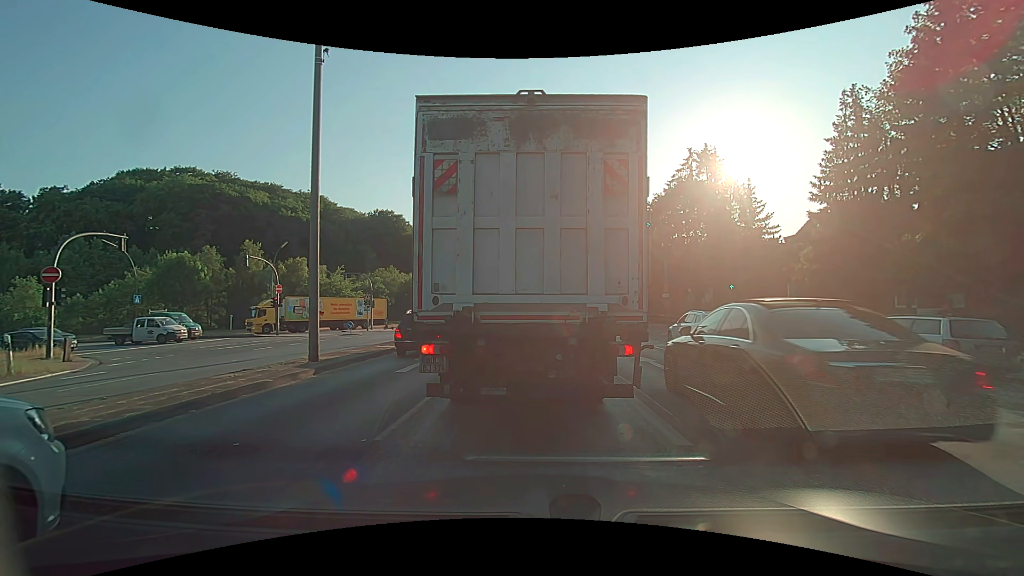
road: primary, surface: asphalt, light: Day
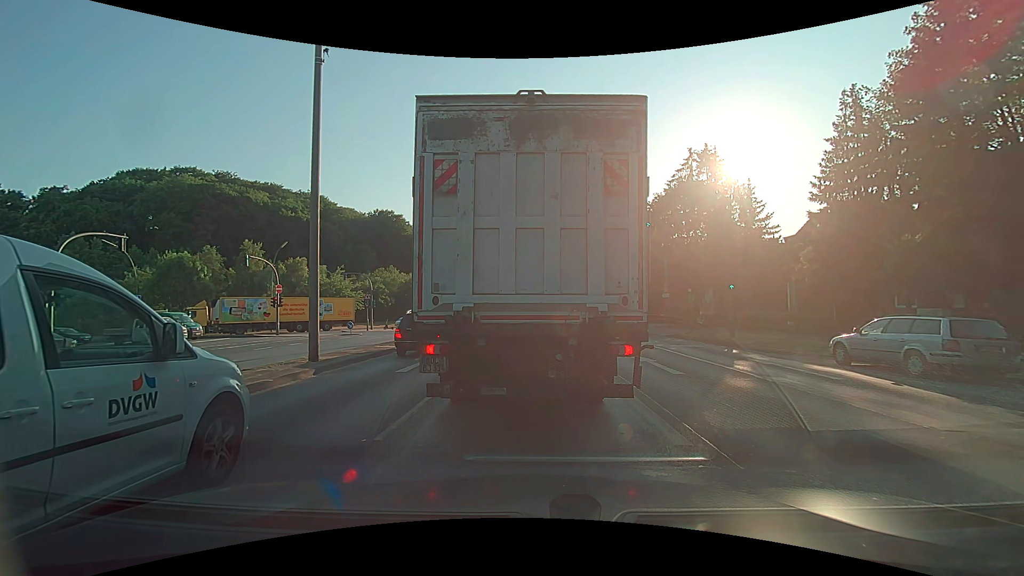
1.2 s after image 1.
(0.0, 0.0) m; 0°
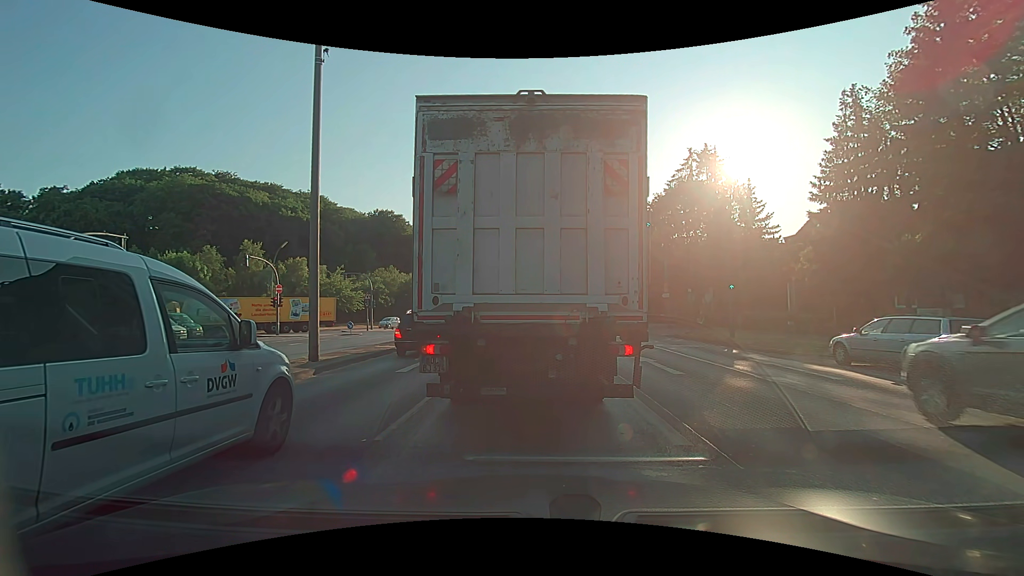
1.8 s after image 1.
(0.0, 0.0) m; 0°
(0, +10) (+1, +20) (+2, +30) (0, +40) (-7, +47) (-16, +51) (-26, +53) (-36, +53) (-46, +53) (-56, +53) m
